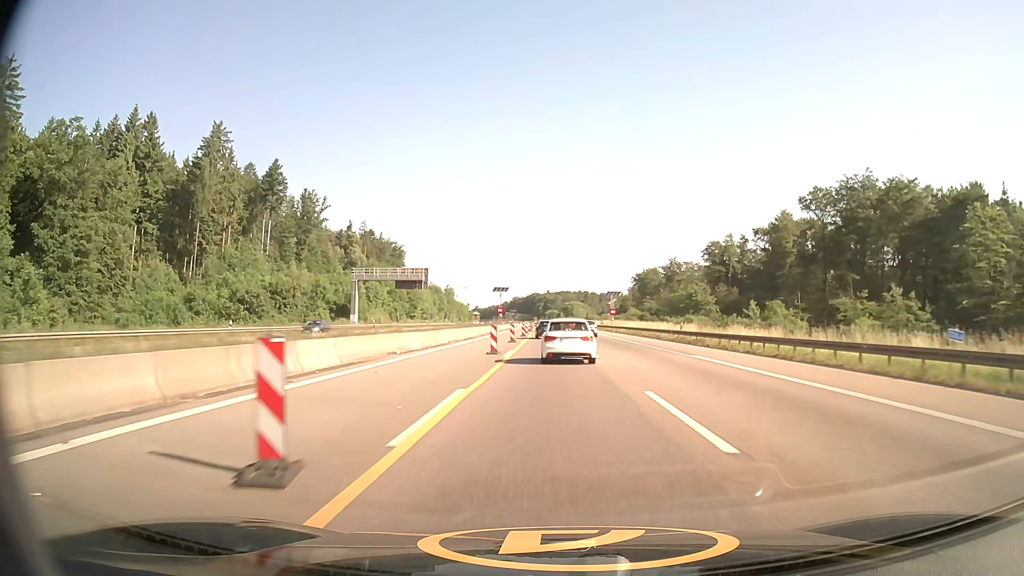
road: motorway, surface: asphalt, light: Day
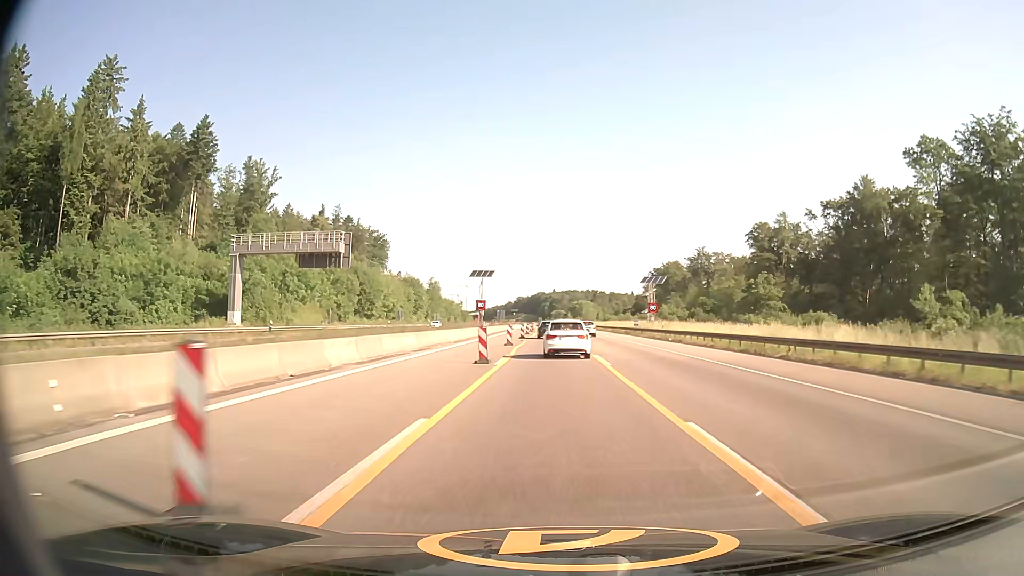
(-0.2, +39.9) m; -1°
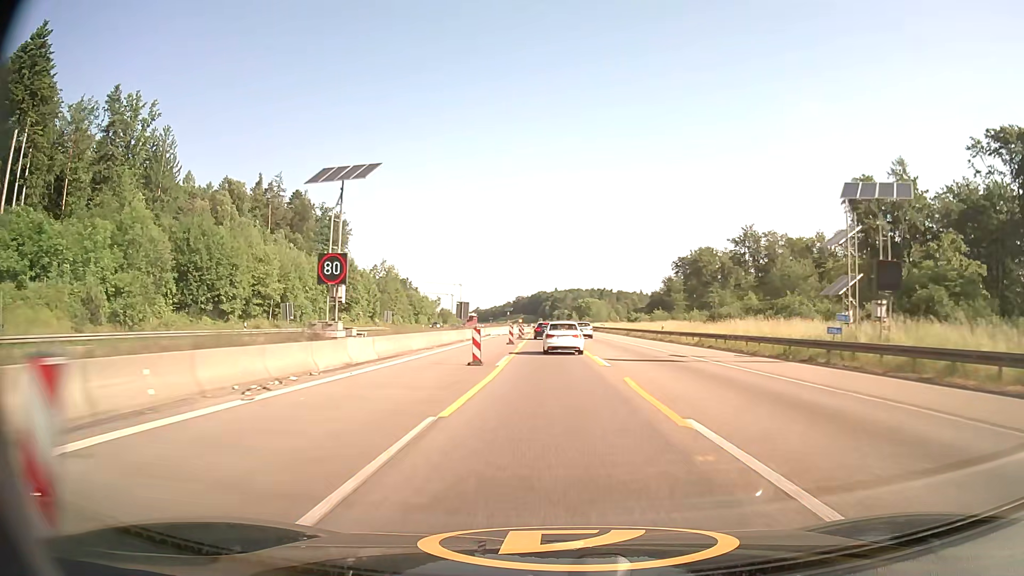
(-0.2, +53.7) m; 0°
(0, +10) (0, +20) (0, +30) (0, +40) (-1, +50) (-1, +60) (-1, +70) (-1, +80) (-1, +90) (-1, +100) m
